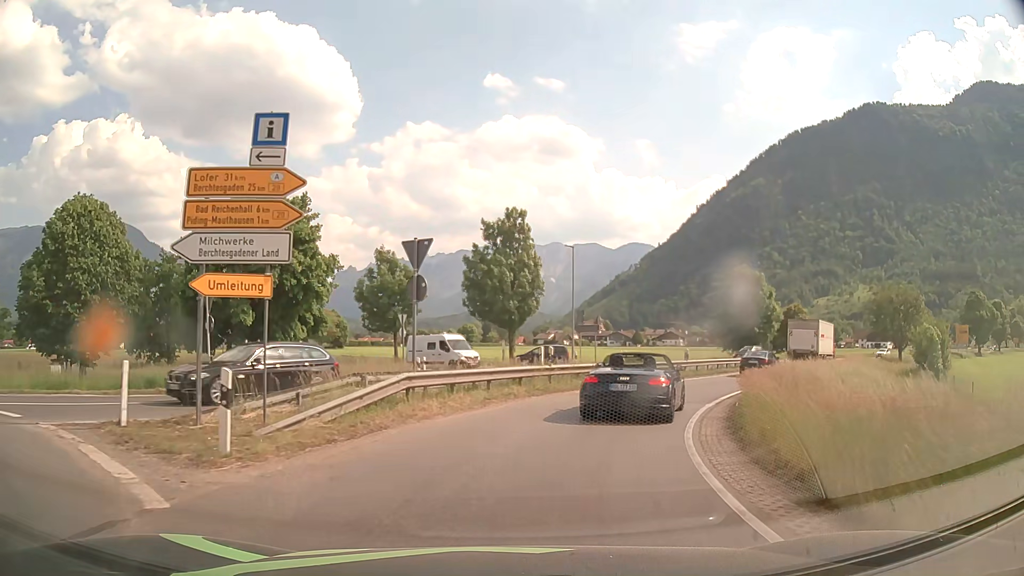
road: primary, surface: asphalt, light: Day
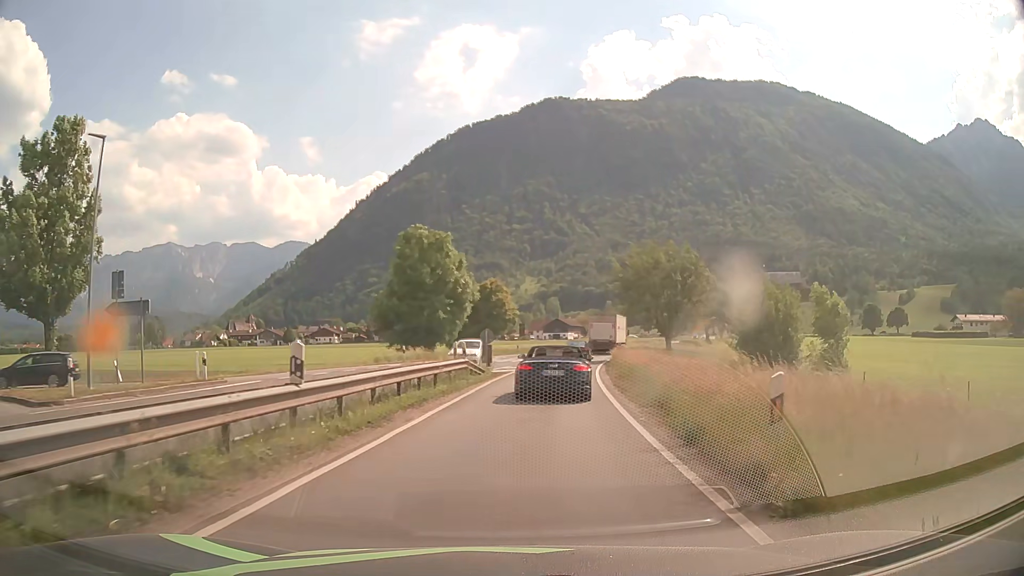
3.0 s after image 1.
(+6.8, +23.9) m; +30°
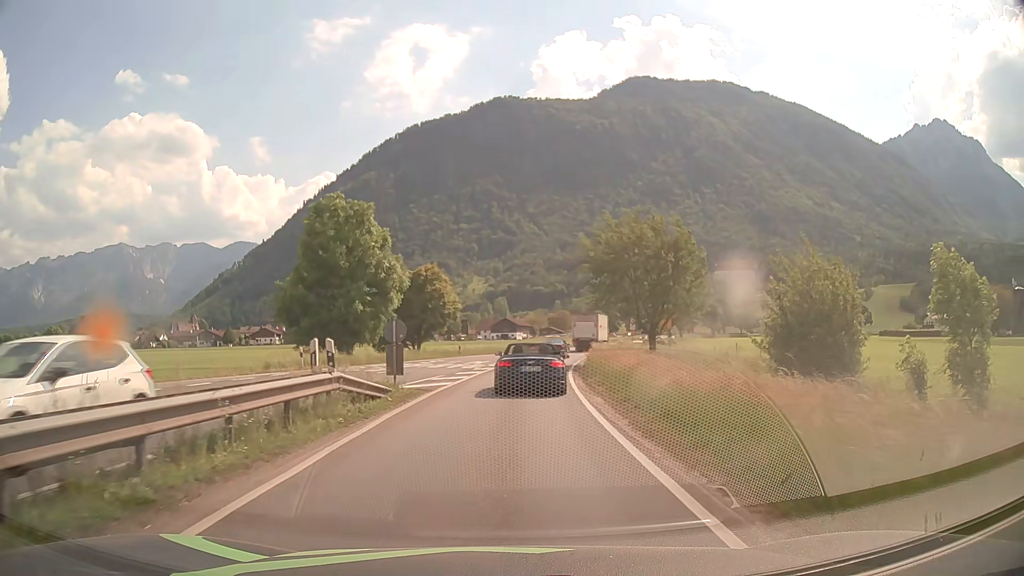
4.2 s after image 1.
(+0.6, +11.4) m; +4°
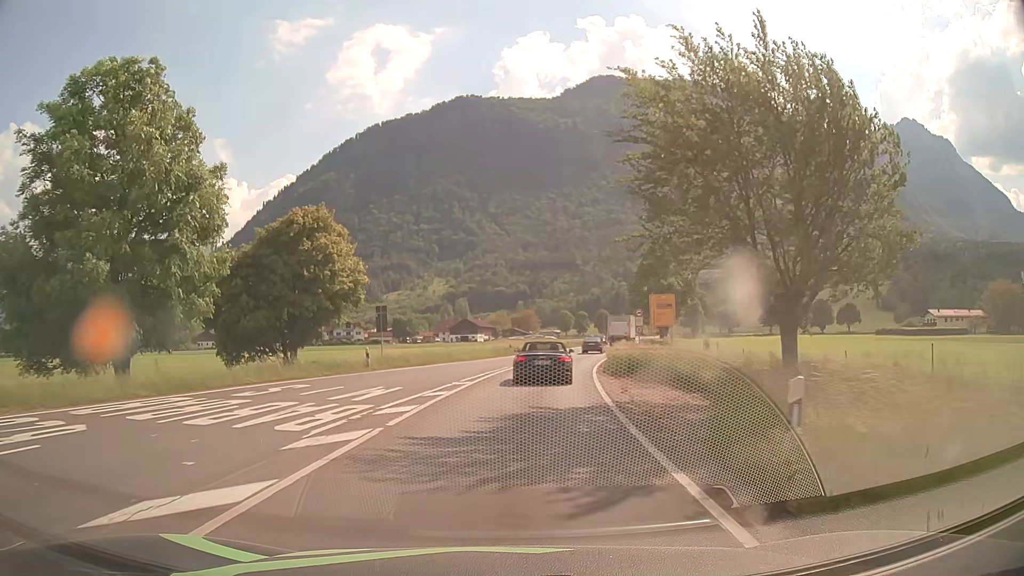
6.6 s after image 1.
(+0.7, +23.4) m; +3°
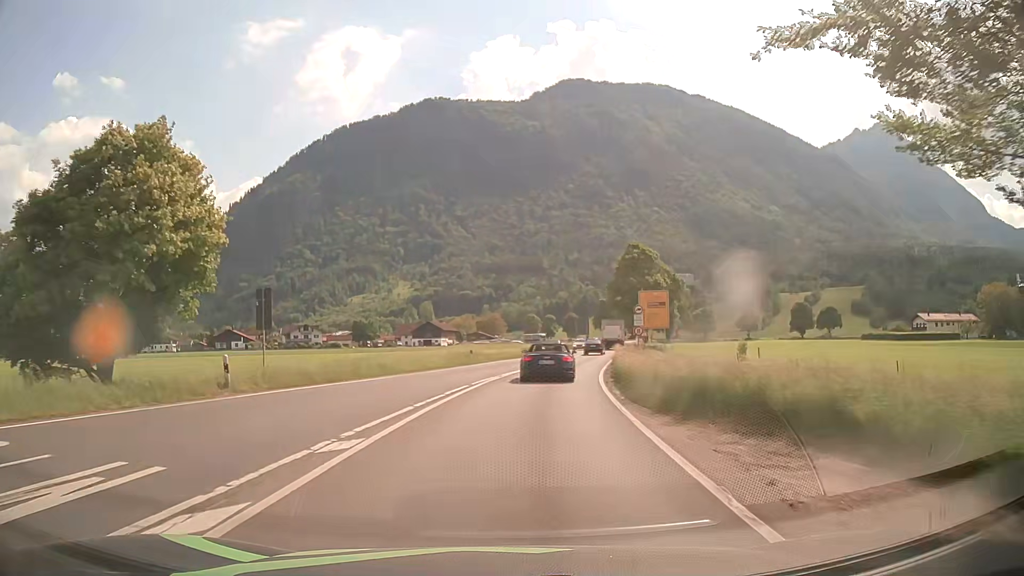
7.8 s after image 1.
(+0.2, +12.4) m; +2°
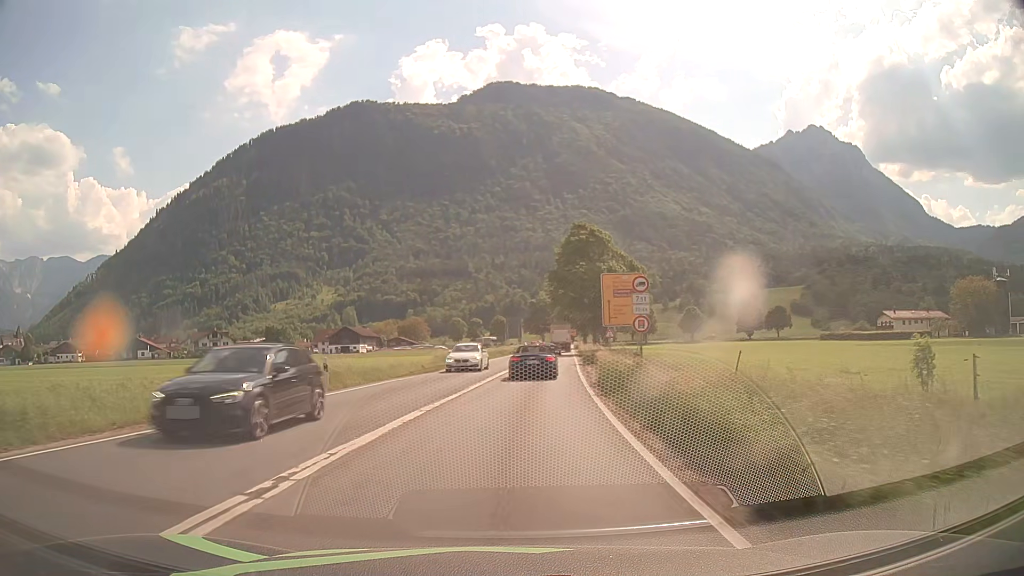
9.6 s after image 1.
(+1.2, +19.7) m; +6°
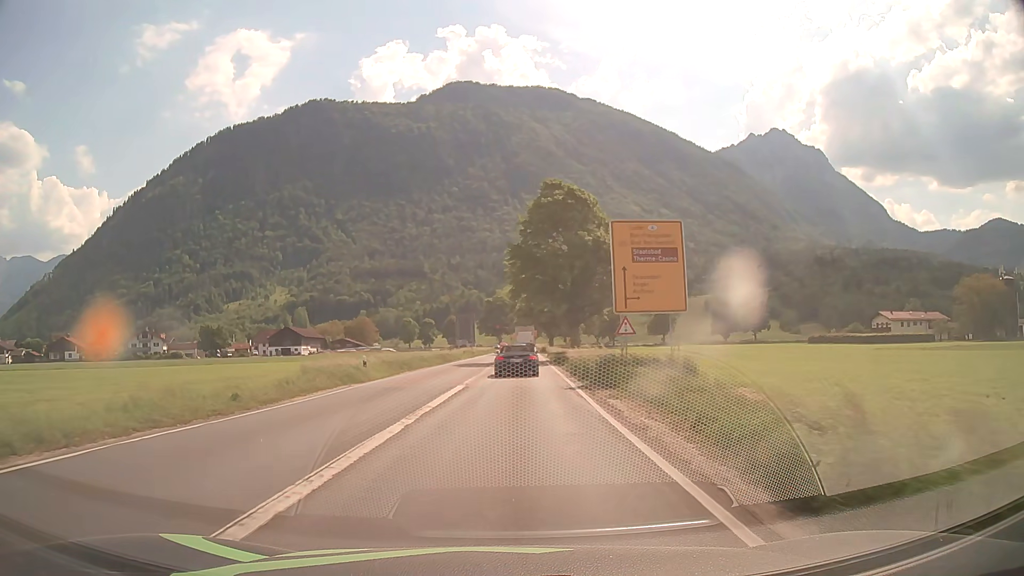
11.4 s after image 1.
(+0.8, +21.2) m; +4°
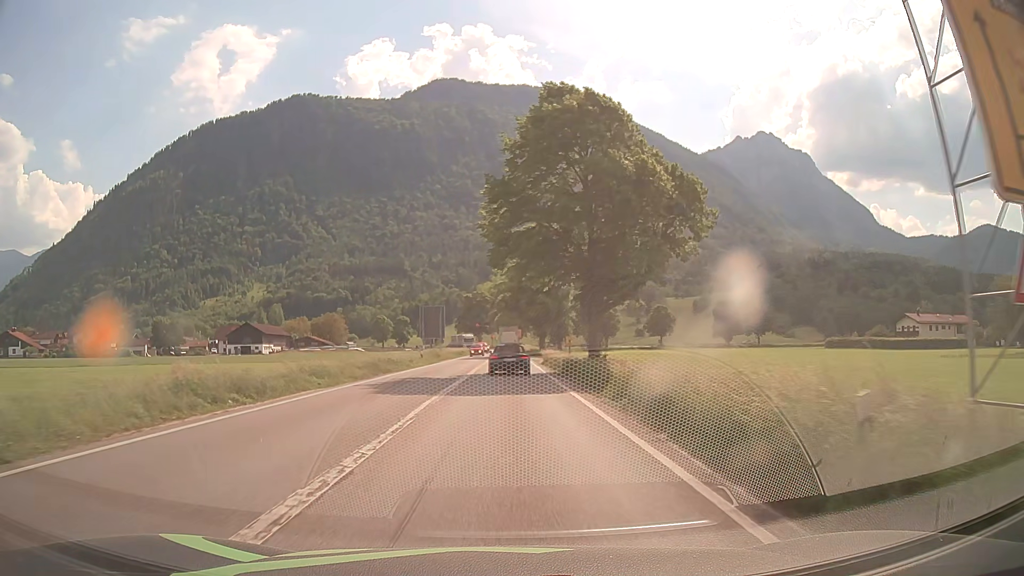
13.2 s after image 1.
(+0.3, +22.0) m; +2°
(0, +10) (0, +20) (0, +30) (0, +40) (0, +50) (0, +60) (0, +70) (0, +80) (0, +90) (+1, +100) m
